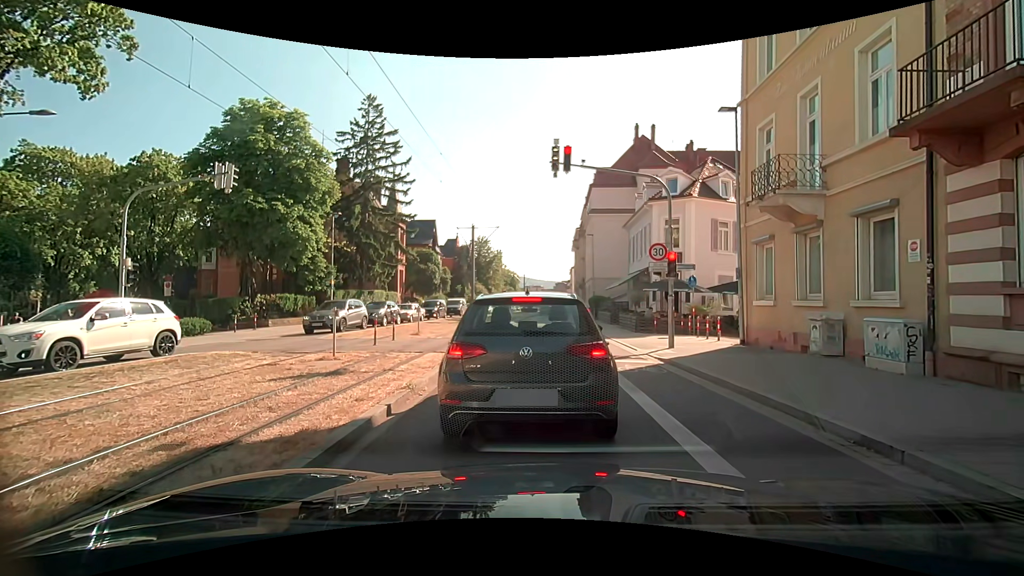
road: secondary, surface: asphalt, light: Day
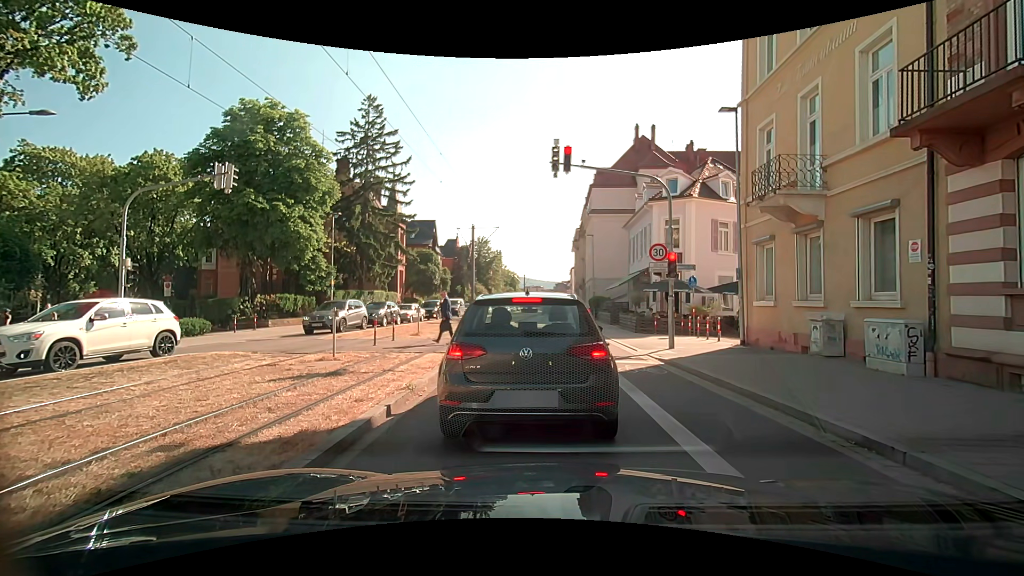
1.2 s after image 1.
(0.0, +0.1) m; 0°
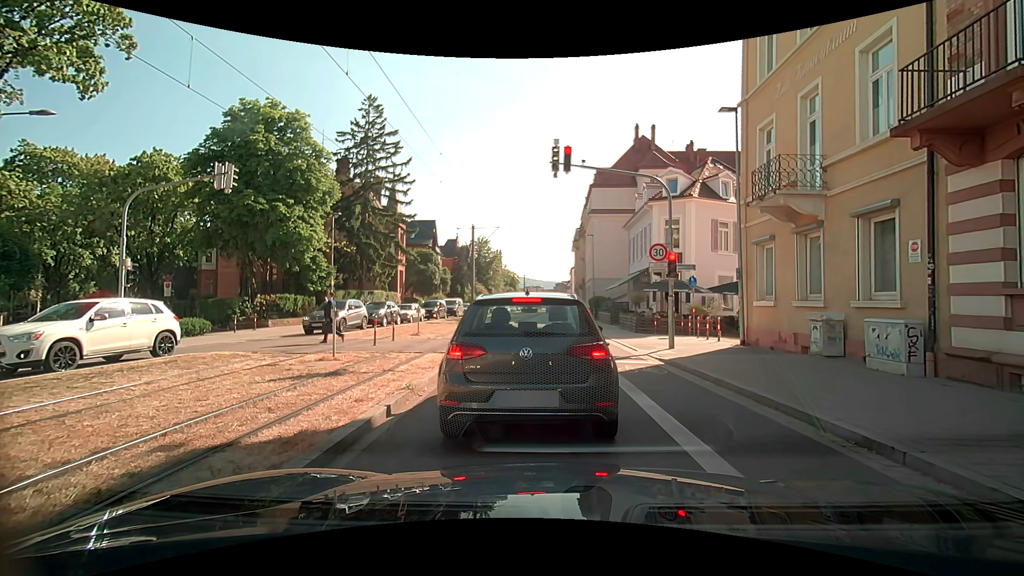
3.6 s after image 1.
(0.0, 0.0) m; 0°
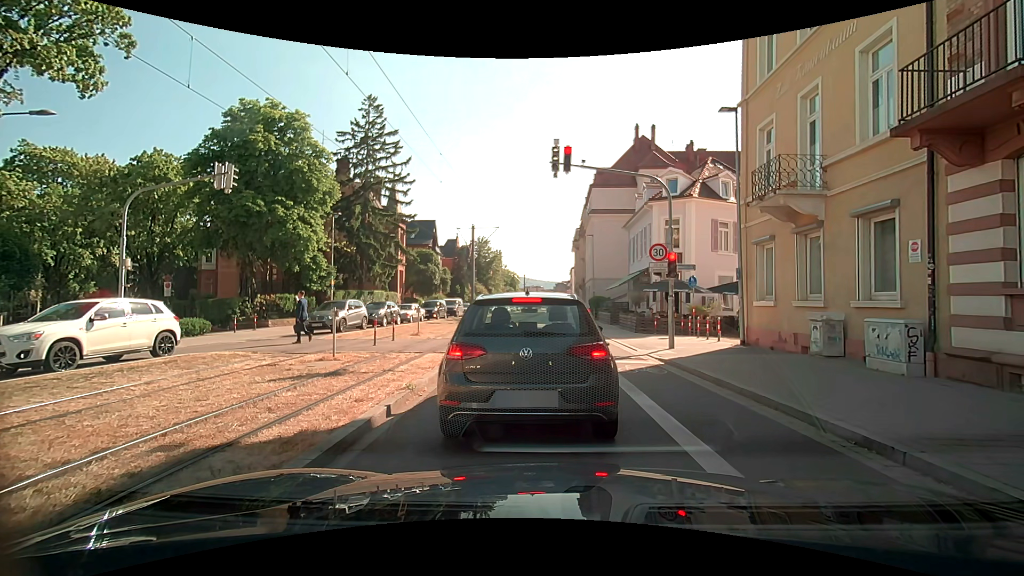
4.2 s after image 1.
(0.0, 0.0) m; 0°
(-1, +10) (-1, +20) (-2, +30) (-2, +40) (-3, +50) (-3, +60) (-3, +70) (-3, +80) (-3, +90) (-3, +100) m
